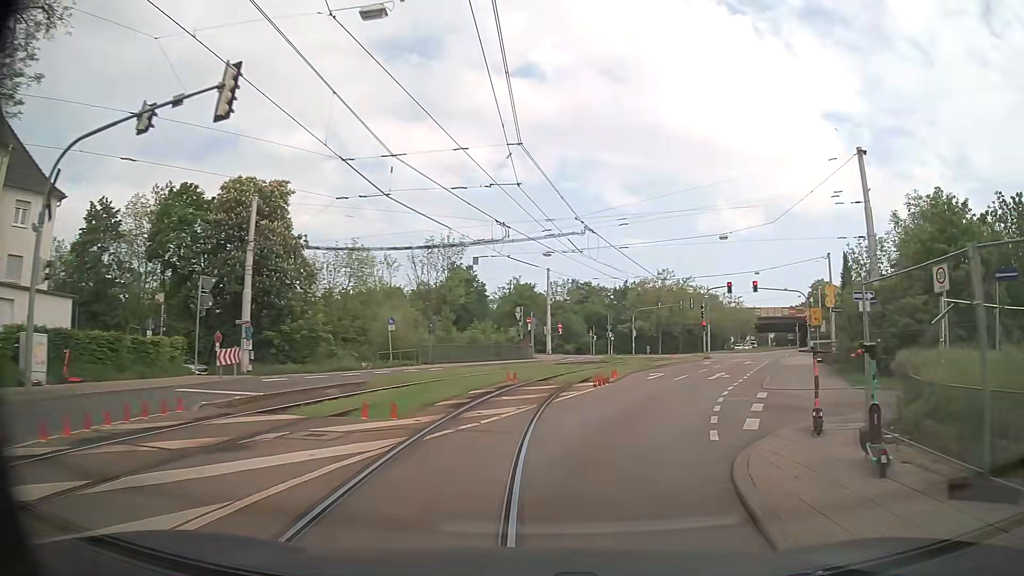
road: secondary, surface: asphalt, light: Day
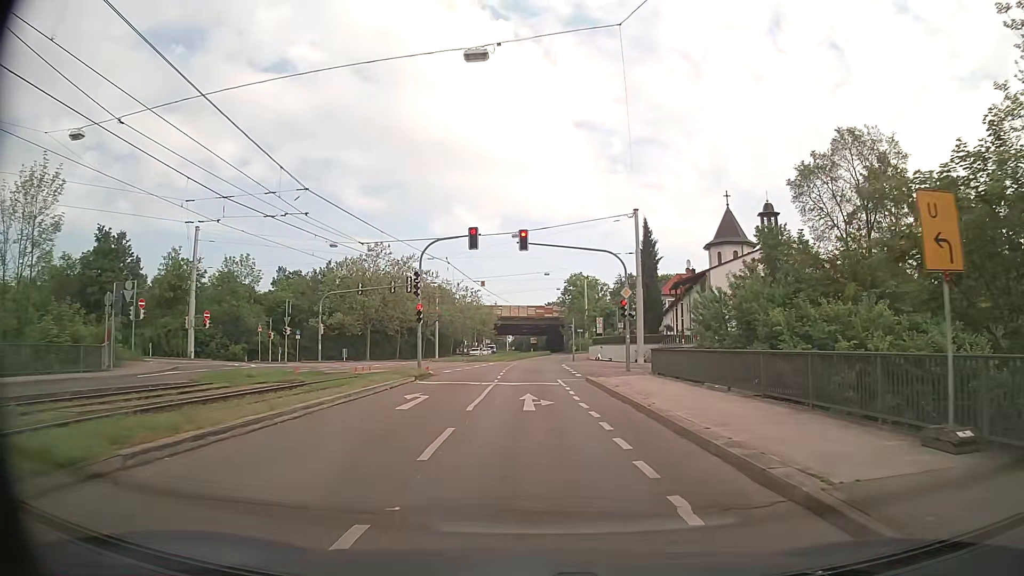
(+7.4, +27.8) m; +23°
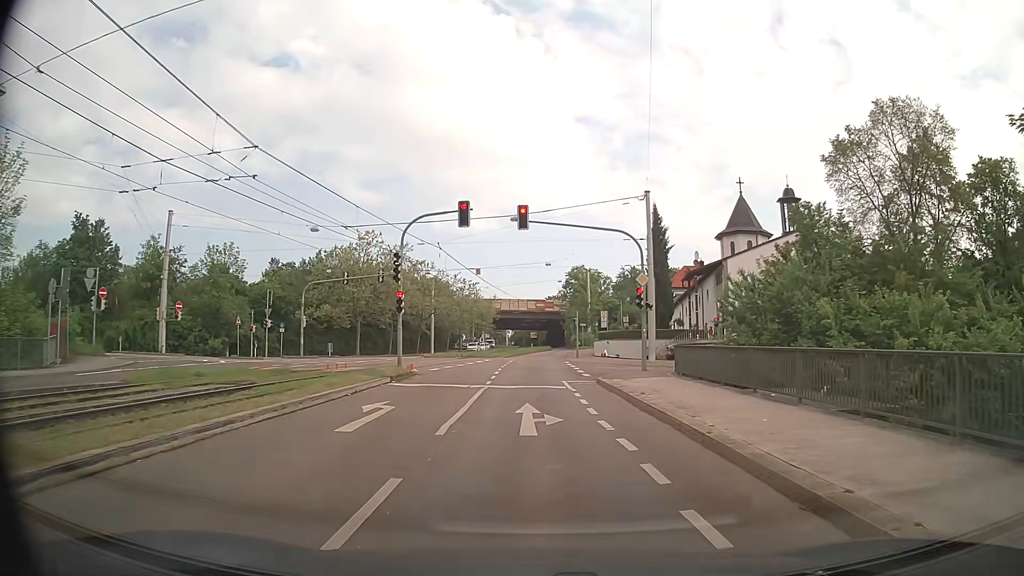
(0.0, +4.4) m; 0°
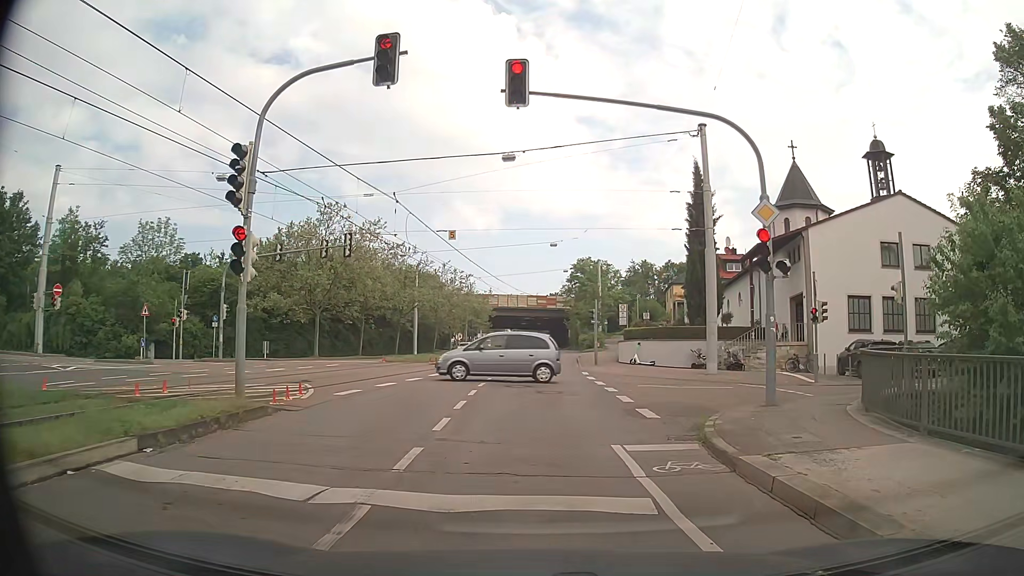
(0.0, +13.9) m; 0°
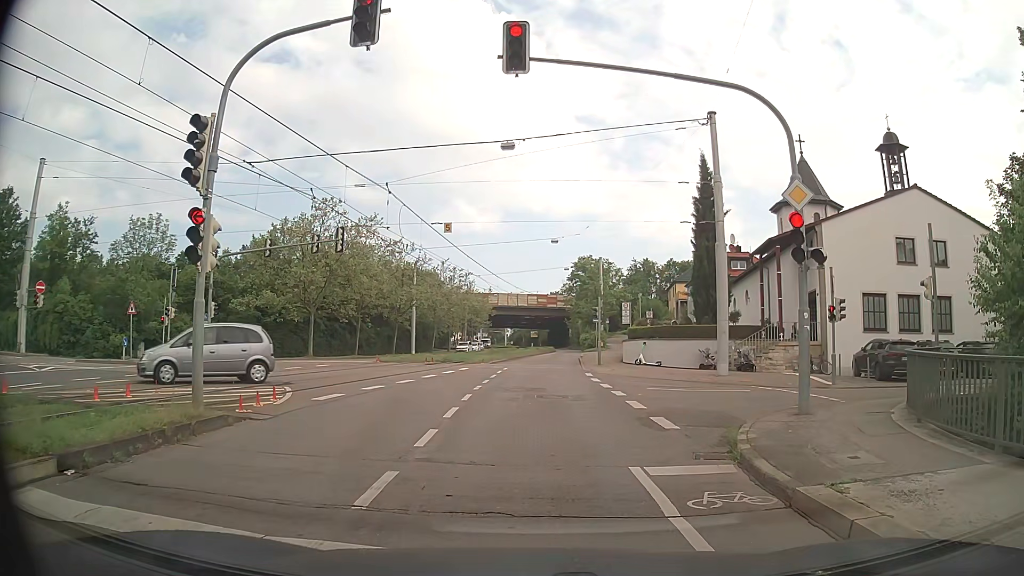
(0.0, +1.5) m; 0°
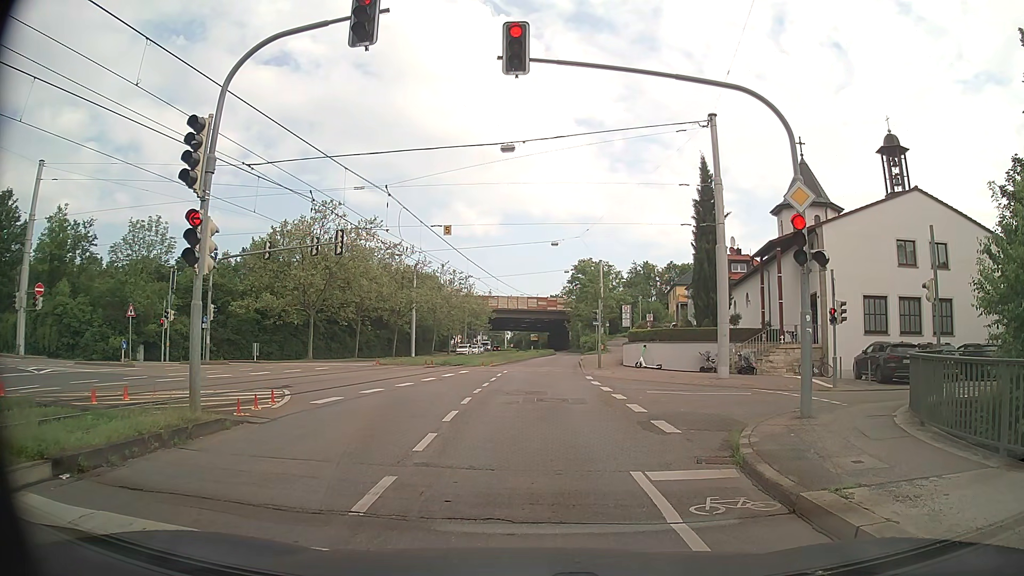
(0.0, +0.2) m; 0°
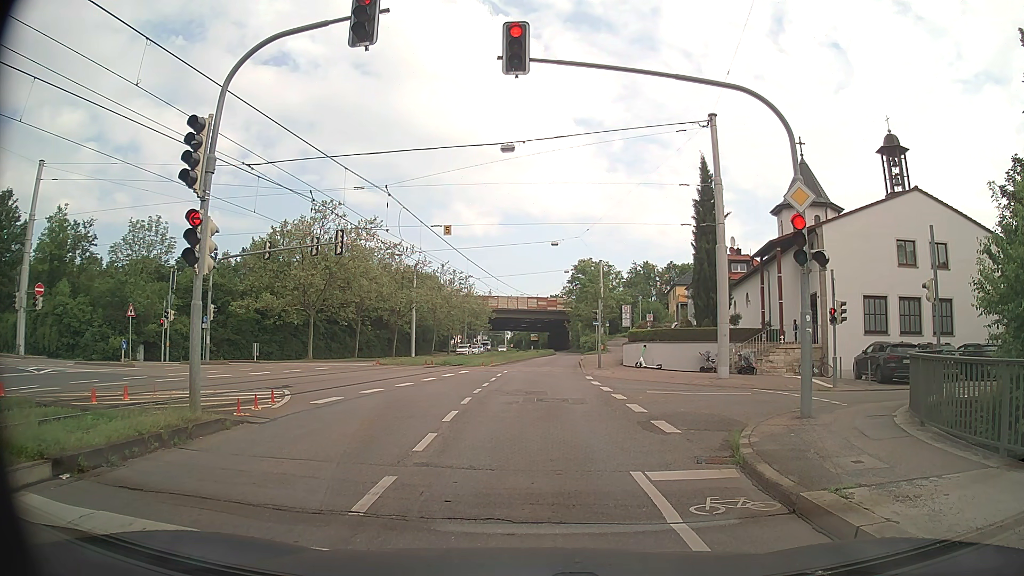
(0.0, 0.0) m; 0°
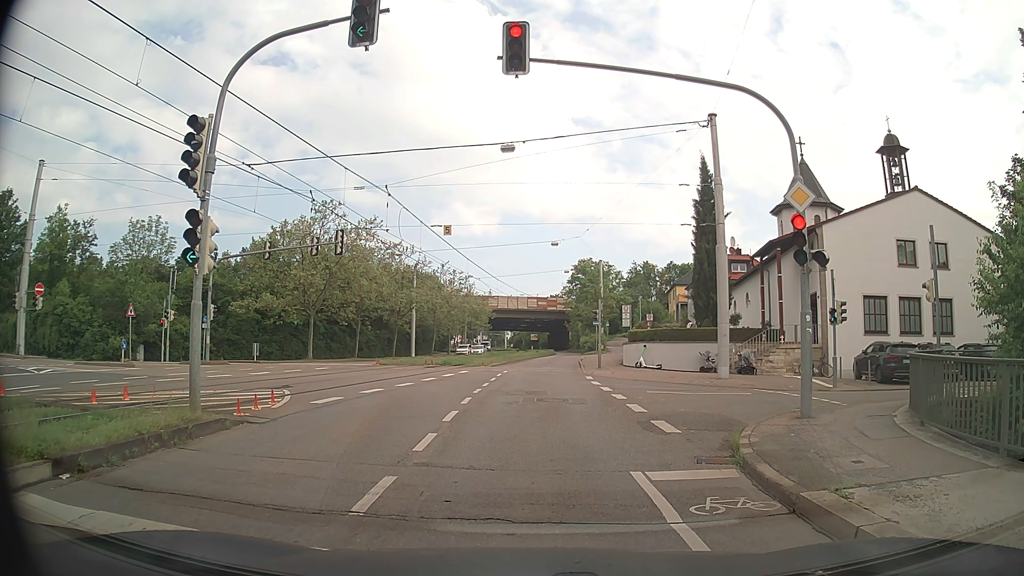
(0.0, 0.0) m; 0°
